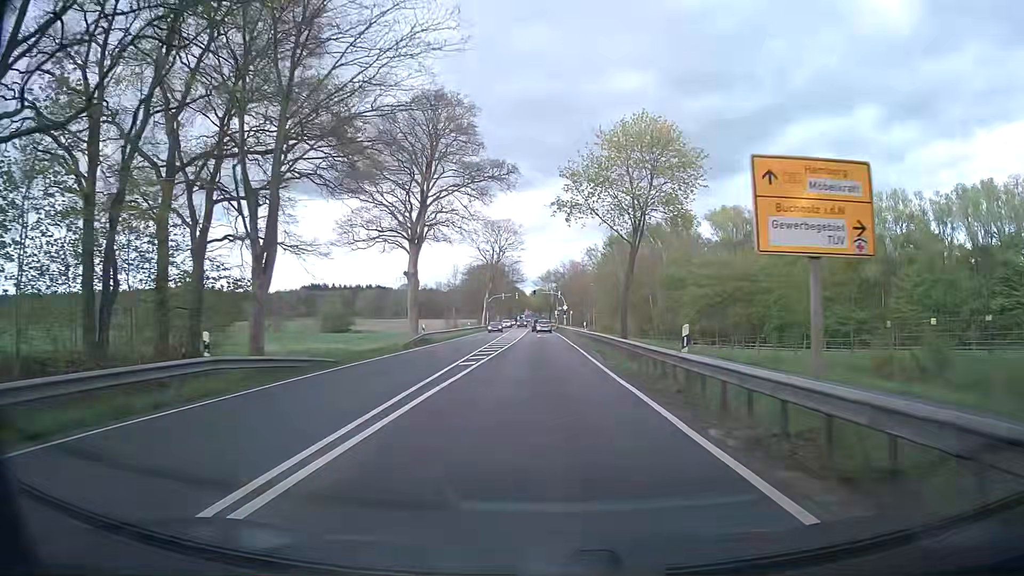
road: primary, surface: asphalt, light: Day
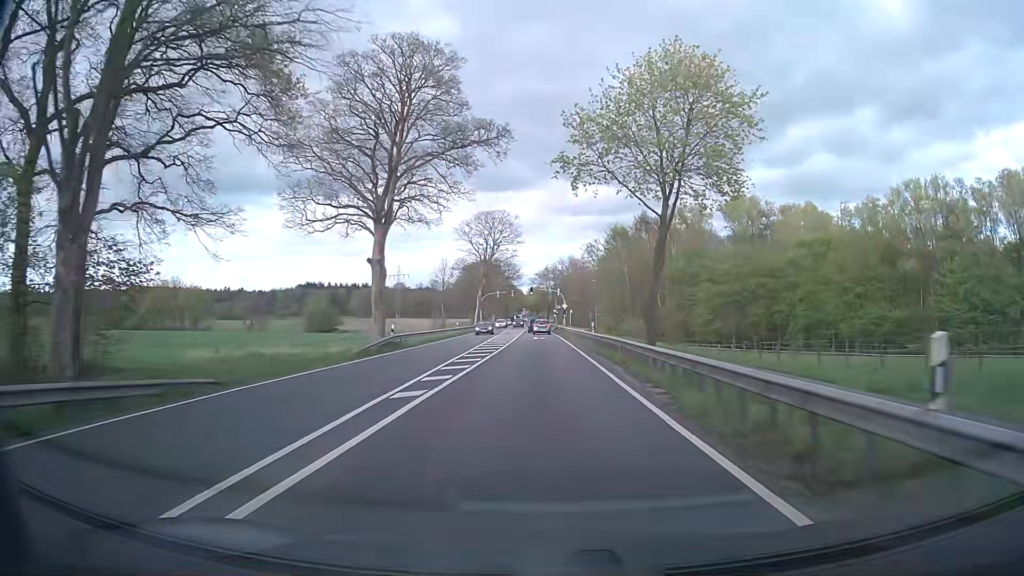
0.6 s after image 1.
(-0.1, +9.1) m; 0°
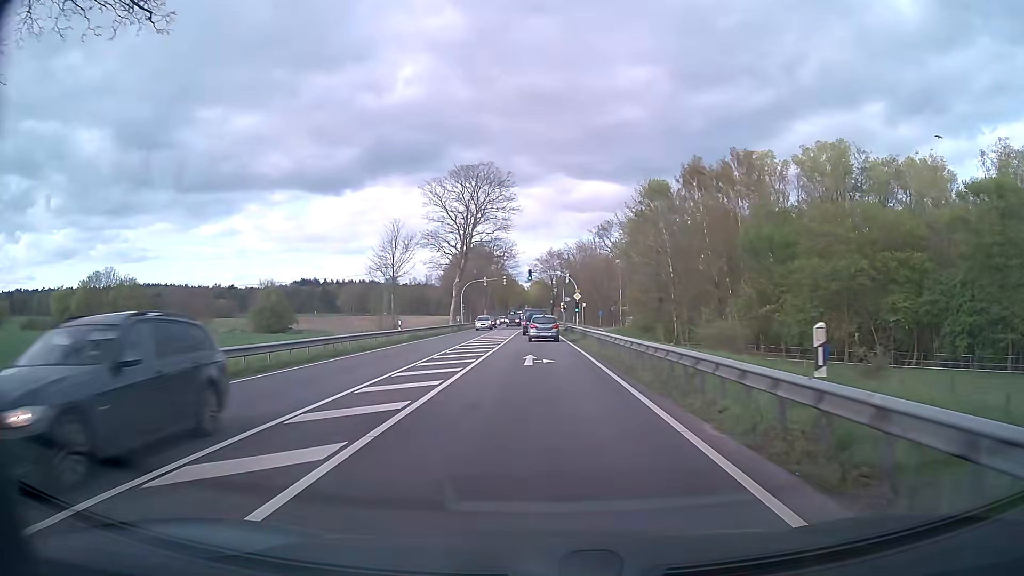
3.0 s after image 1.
(+0.1, +30.2) m; 0°
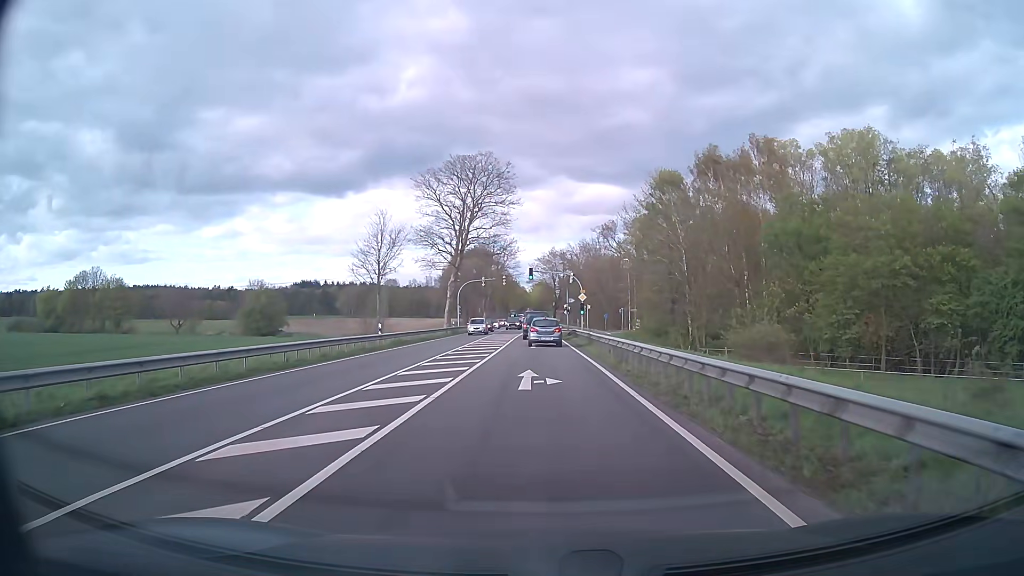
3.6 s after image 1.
(0.0, +5.7) m; -1°
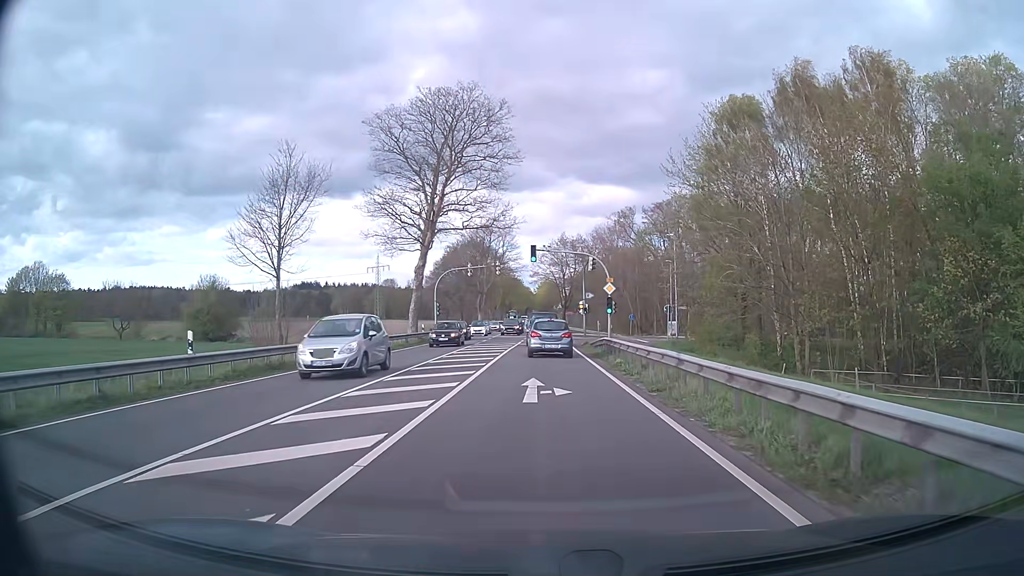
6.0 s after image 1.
(0.0, +21.6) m; 0°
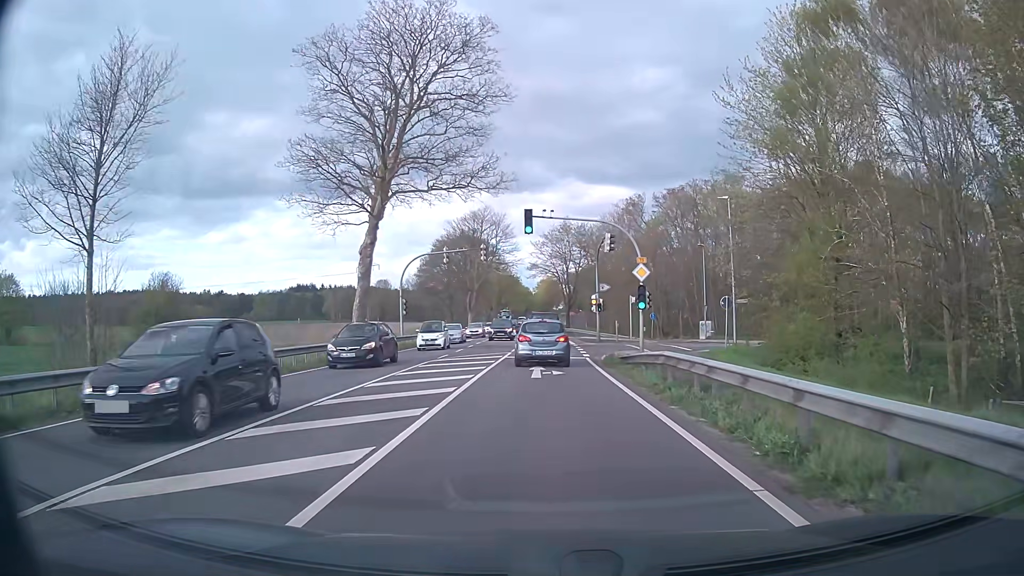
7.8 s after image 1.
(0.0, +14.6) m; 0°
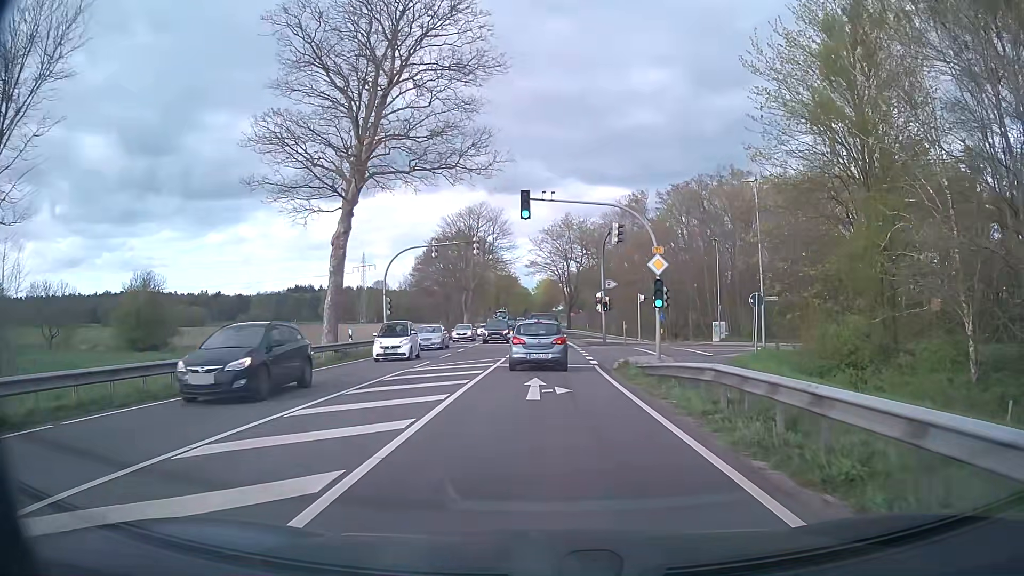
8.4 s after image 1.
(0.0, +4.6) m; 0°
